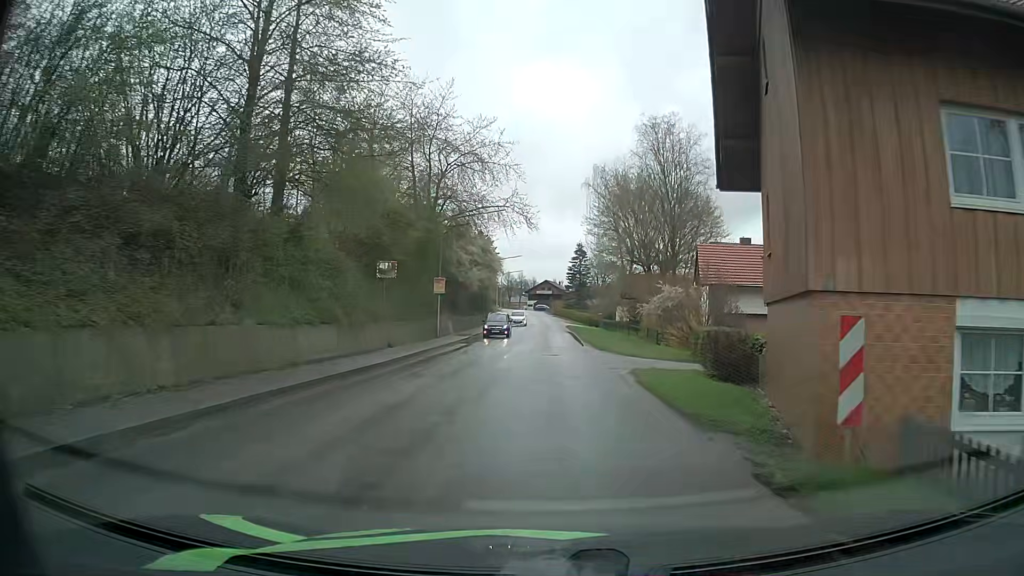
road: secondary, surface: asphalt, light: Day
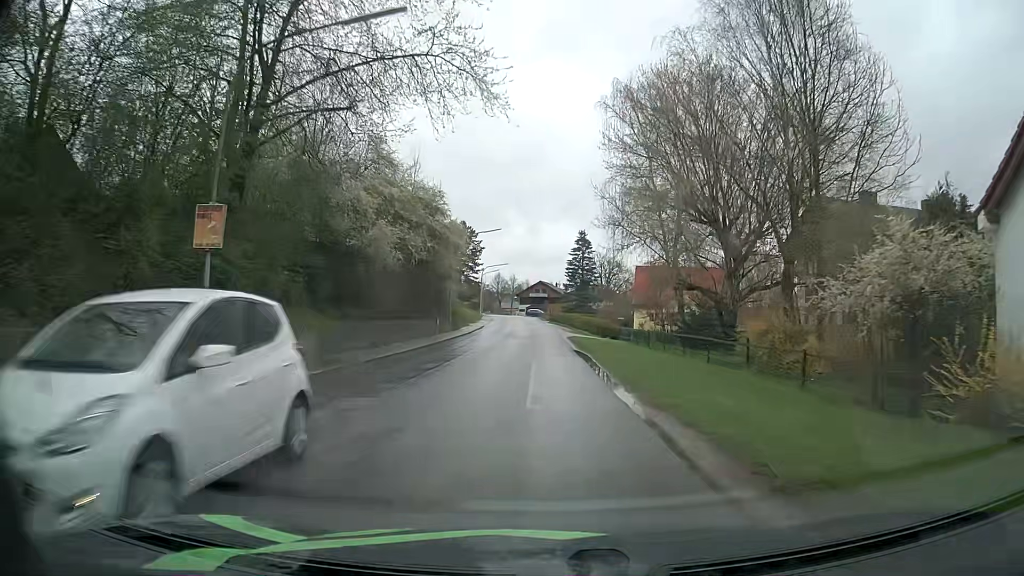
(+0.1, +26.9) m; 0°
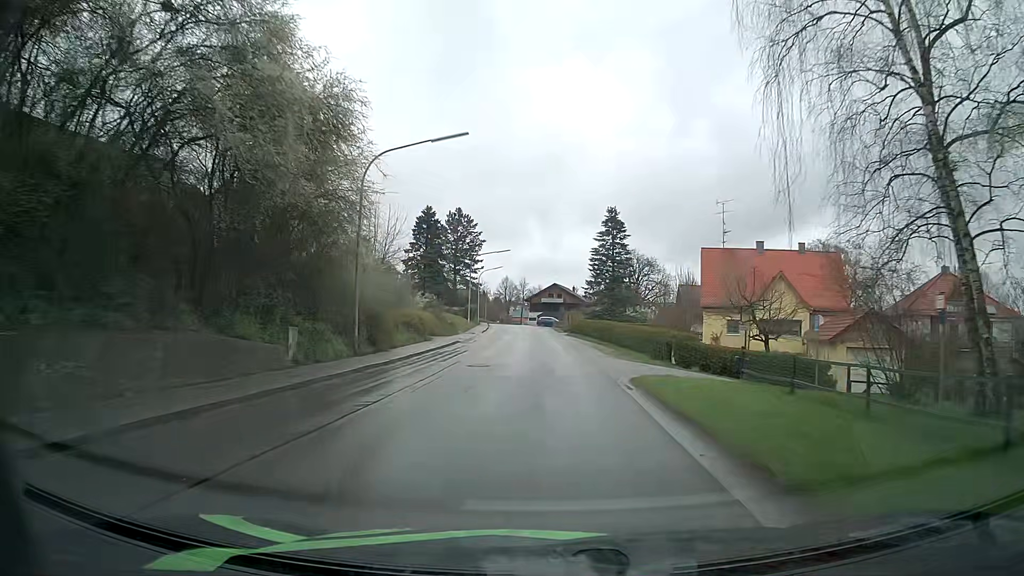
(-0.3, +28.0) m; -1°
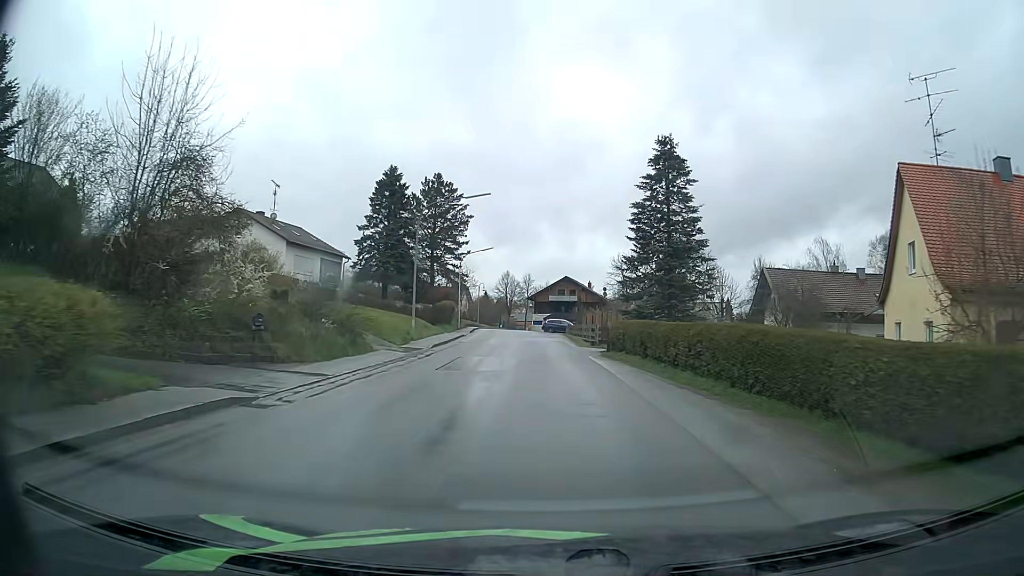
(-0.2, +29.7) m; -1°
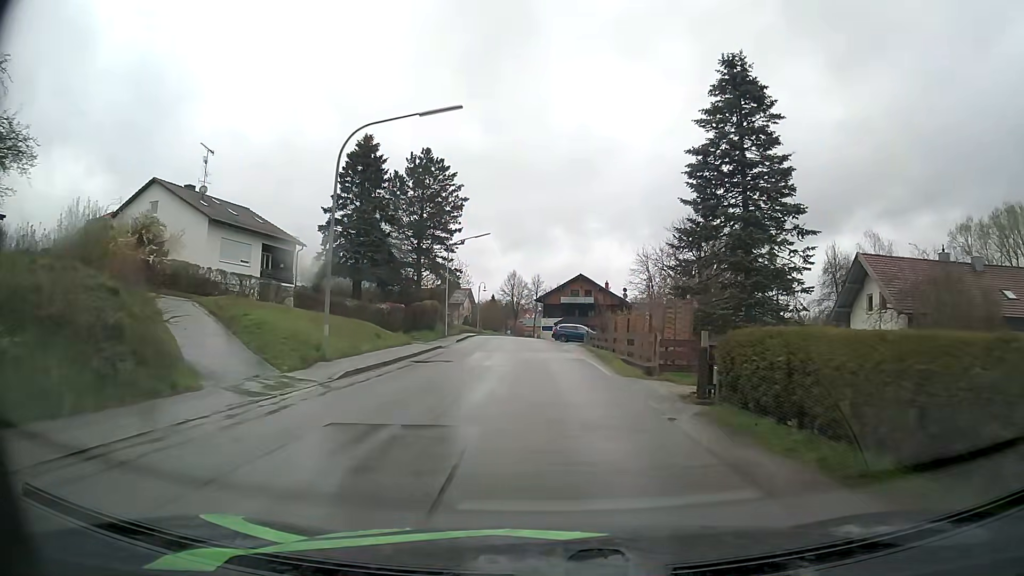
(-0.1, +15.1) m; -1°
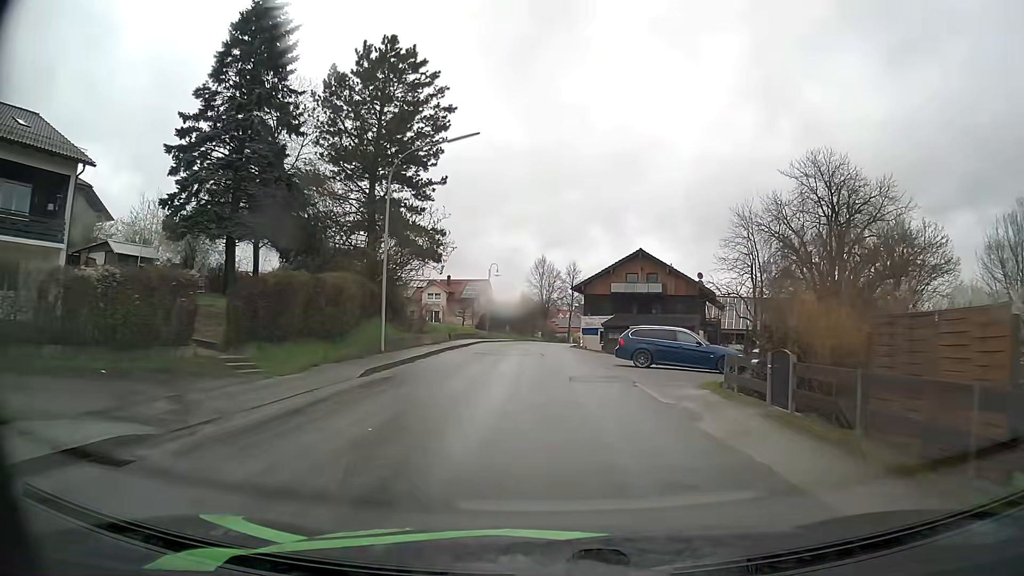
(-0.8, +29.8) m; -4°
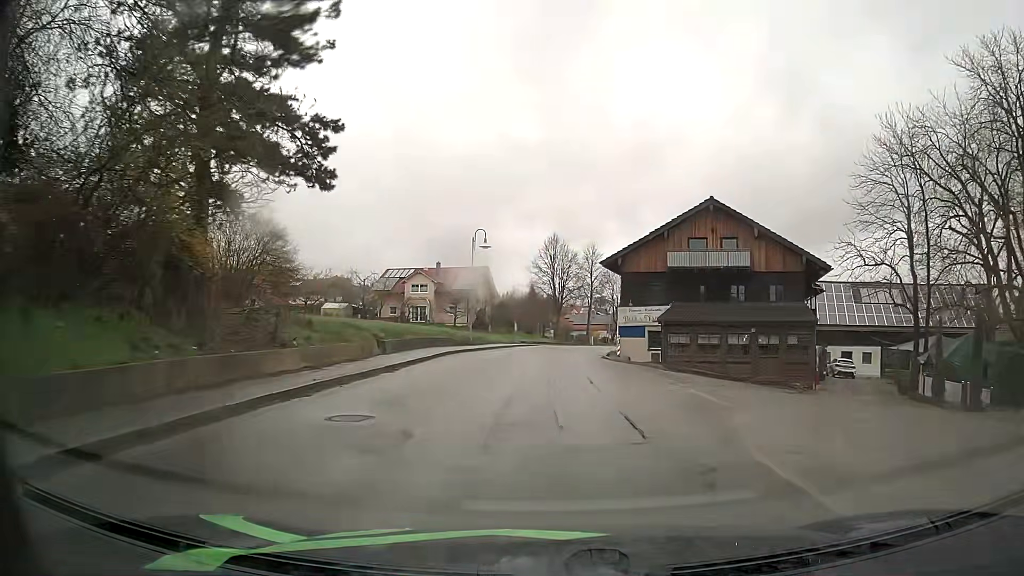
(+0.1, +22.1) m; 0°
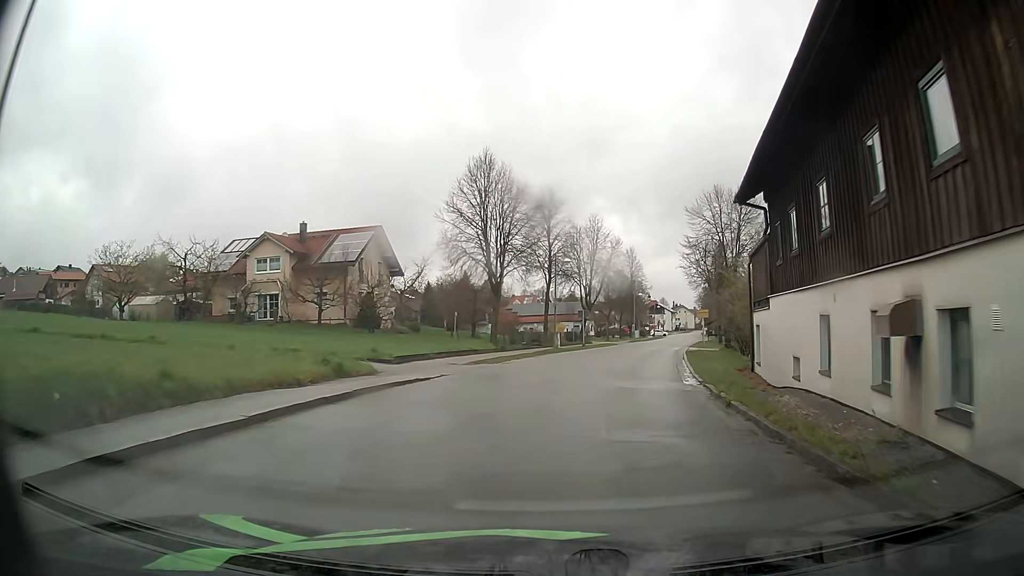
(+0.3, +35.9) m; +4°
(0, +10) (+2, +20) (+4, +30) (+6, +39) (+8, +49) (+11, +59) (+13, +69) (+15, +78) (+18, +88) (+20, +98) m
